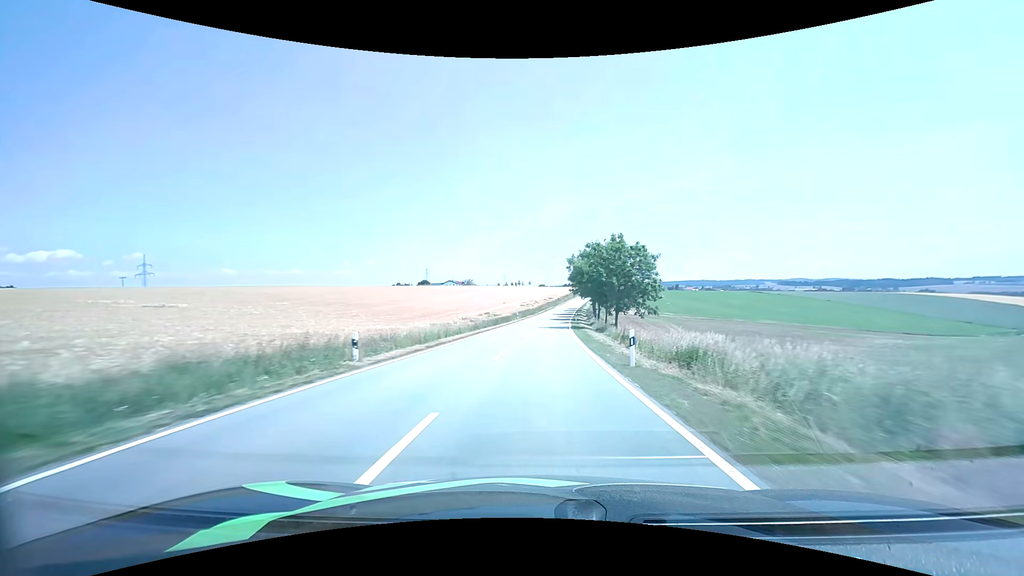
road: tertiary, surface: asphalt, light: Day
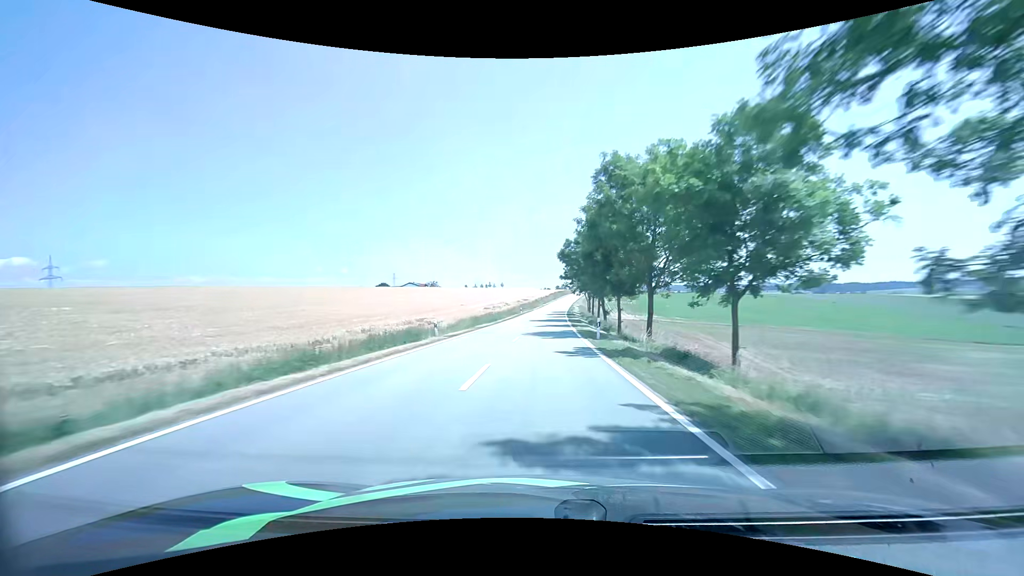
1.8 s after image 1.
(+0.9, +43.1) m; +3°
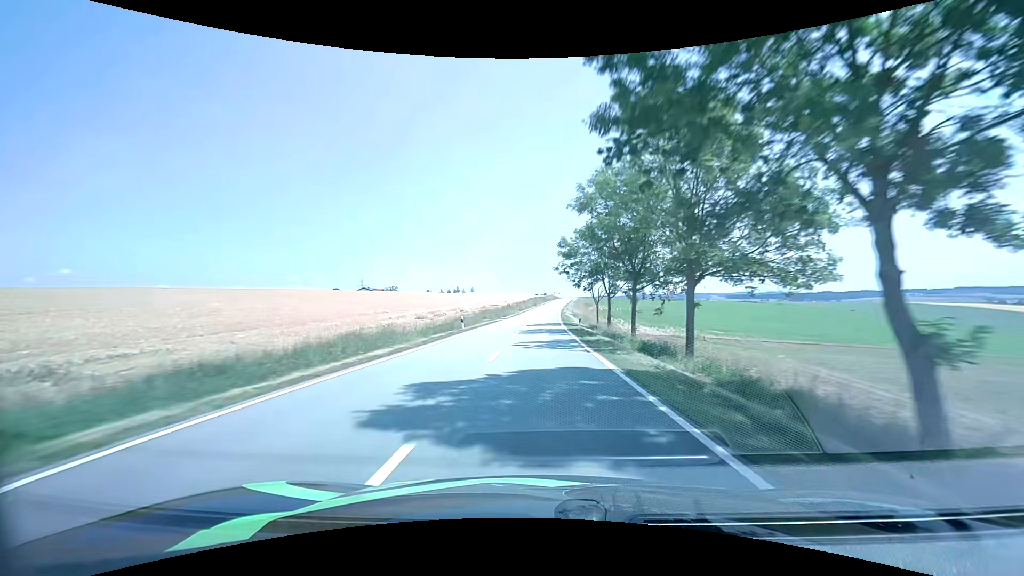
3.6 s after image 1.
(+0.9, +44.7) m; +2°
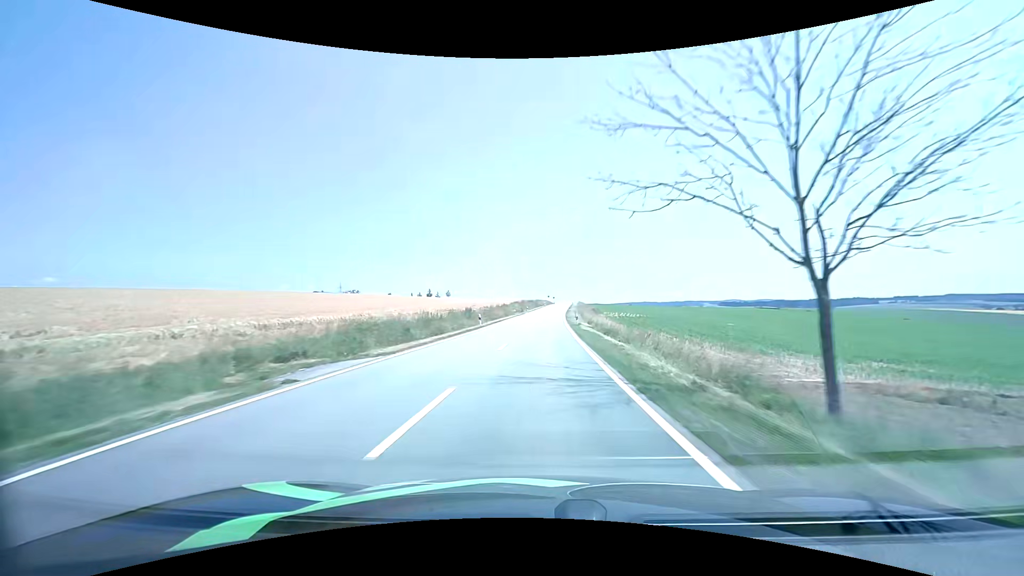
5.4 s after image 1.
(+0.8, +45.4) m; +1°
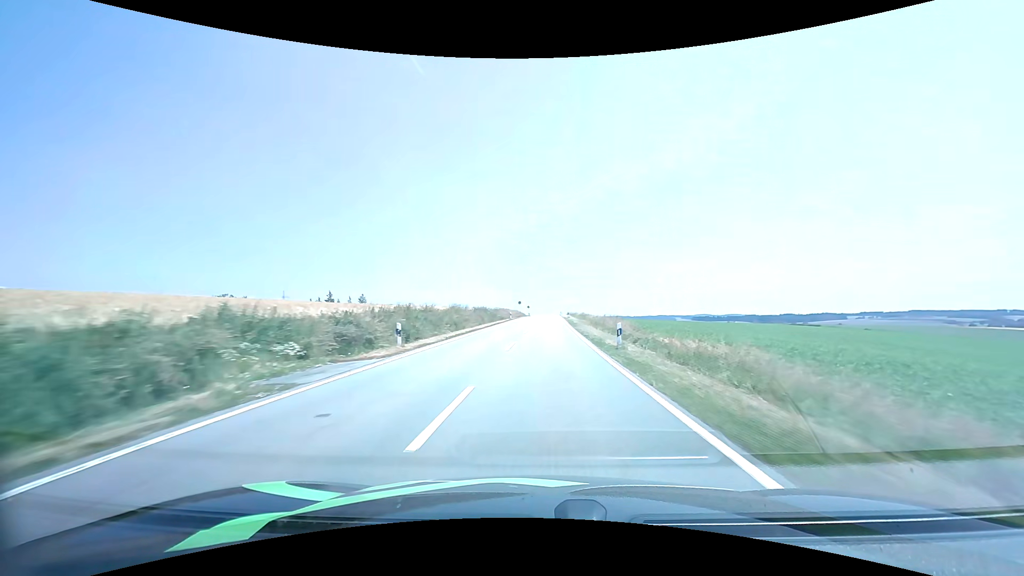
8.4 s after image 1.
(+2.1, +73.9) m; +3°
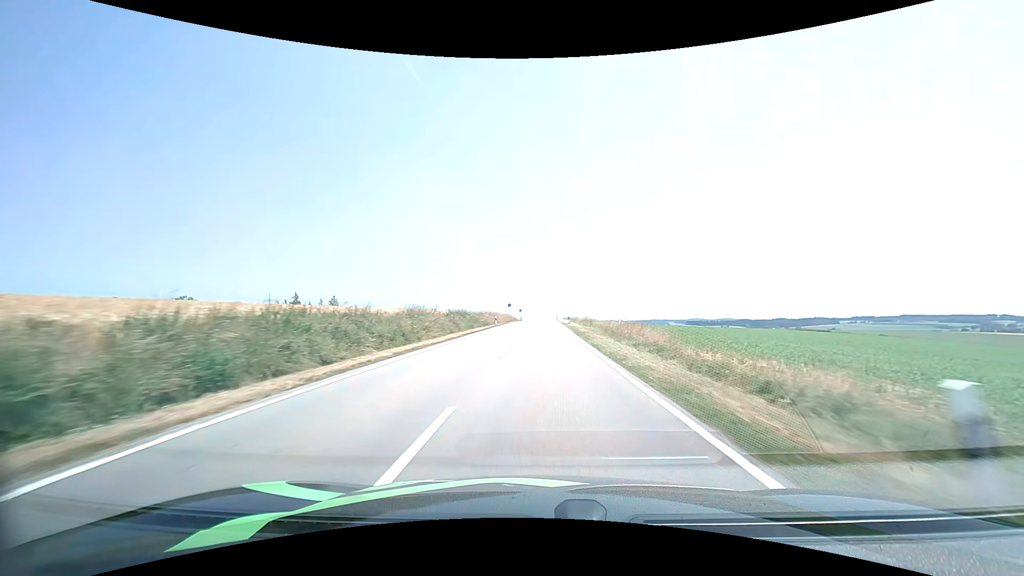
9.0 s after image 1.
(+0.1, +14.1) m; +1°
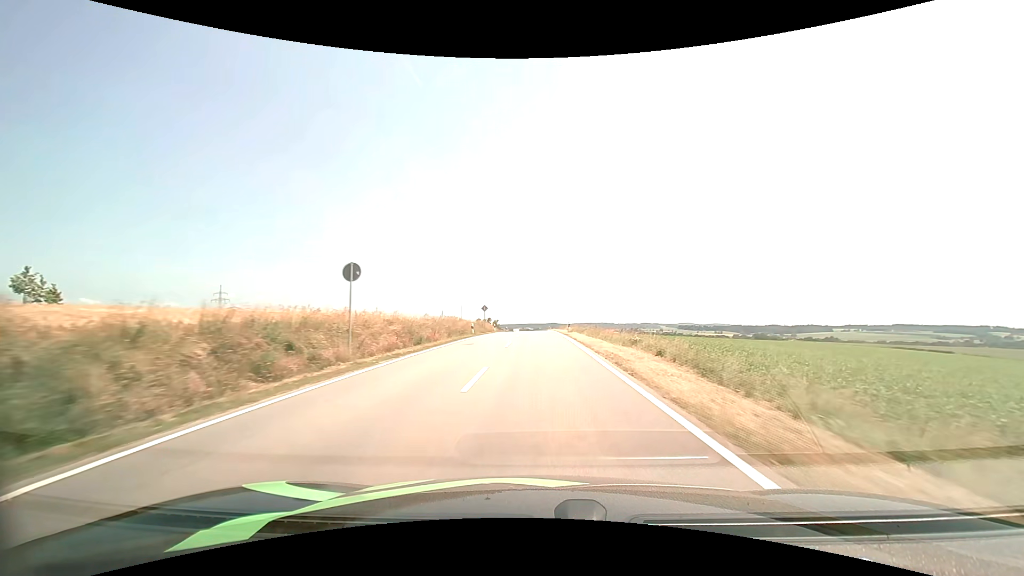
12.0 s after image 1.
(+0.7, +68.4) m; +1°
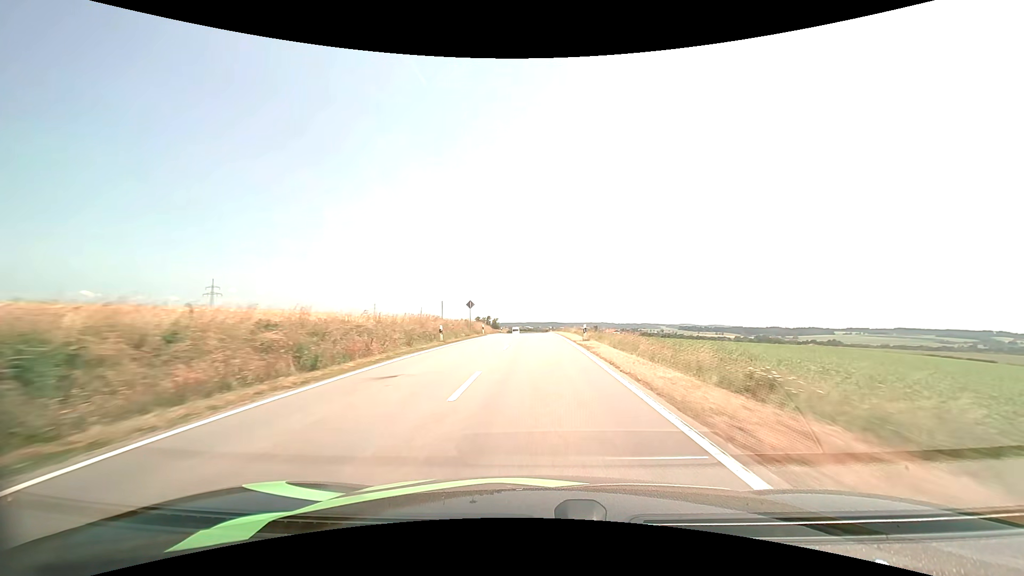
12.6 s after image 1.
(0.0, +13.0) m; 0°
(0, +10) (0, +20) (0, +30) (0, +40) (0, +50) (0, +60) (0, +70) (0, +80) (0, +90) (-1, +100) m
